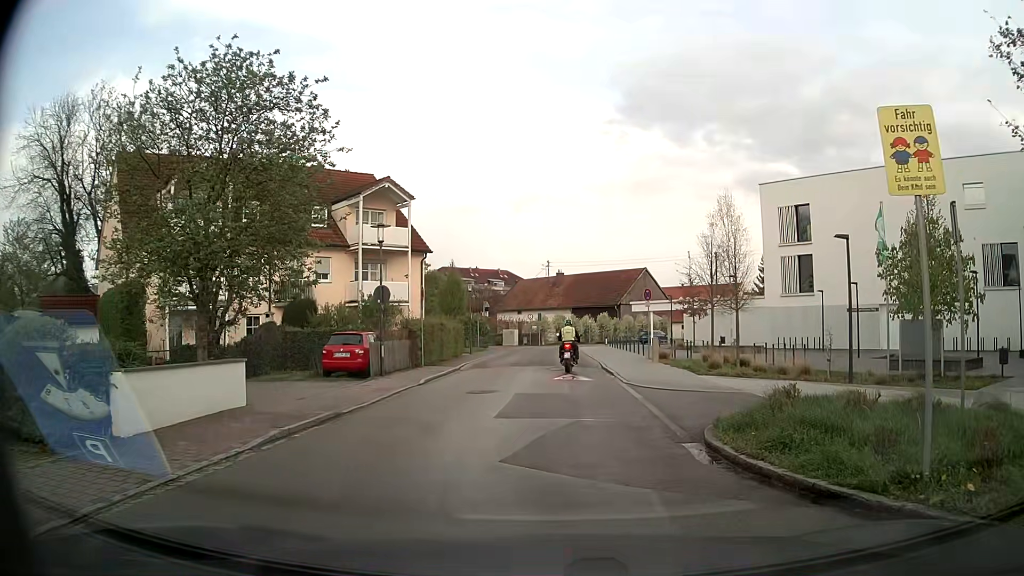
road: residential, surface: asphalt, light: Day
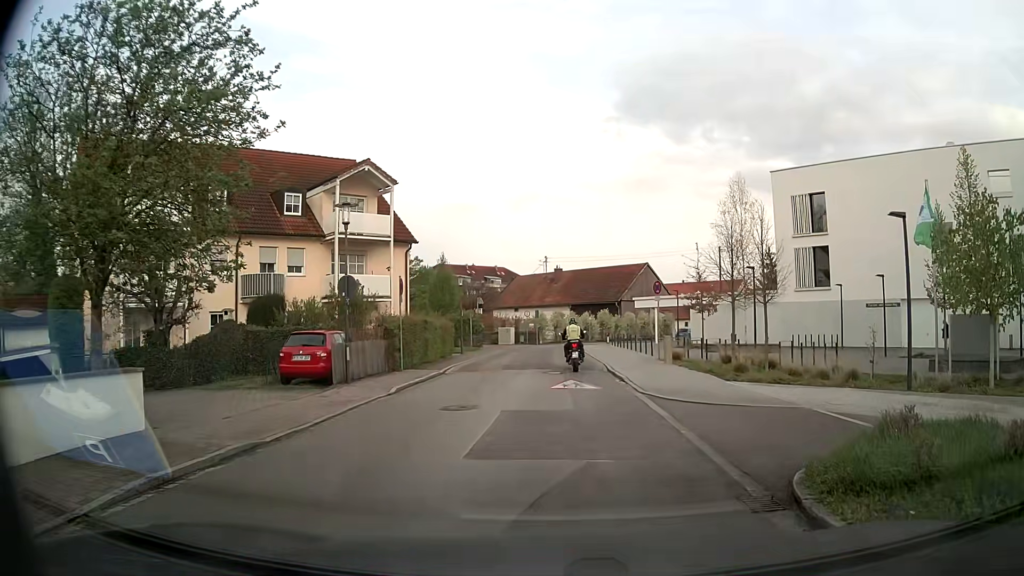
(0.0, +3.4) m; -1°
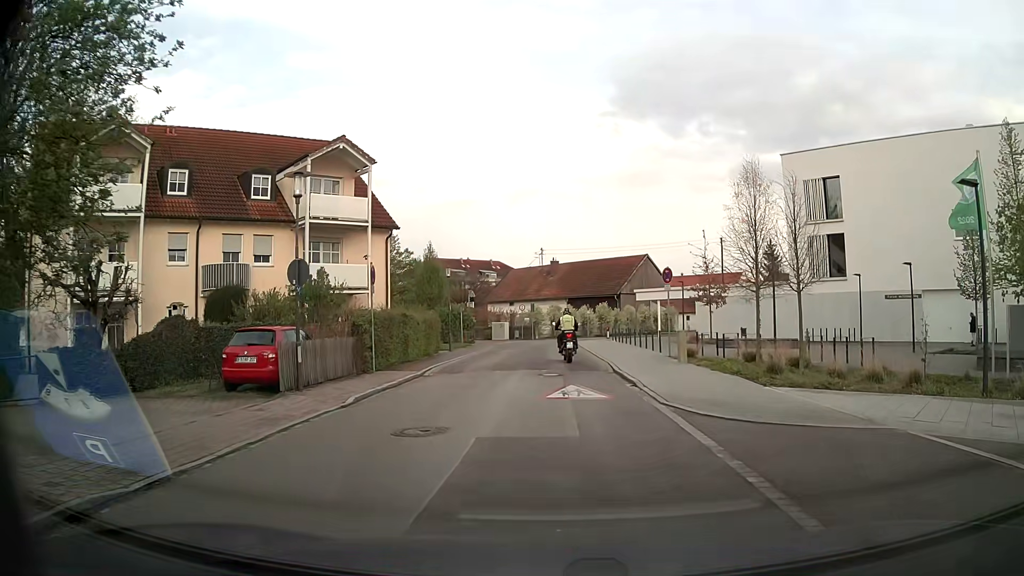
(+0.1, +3.3) m; +1°
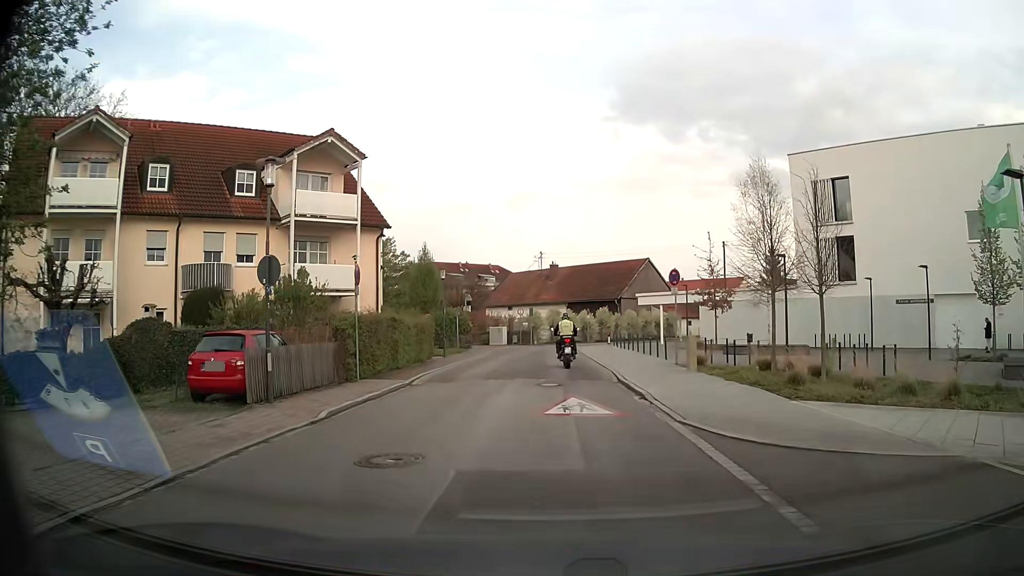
(0.0, +1.6) m; -1°
